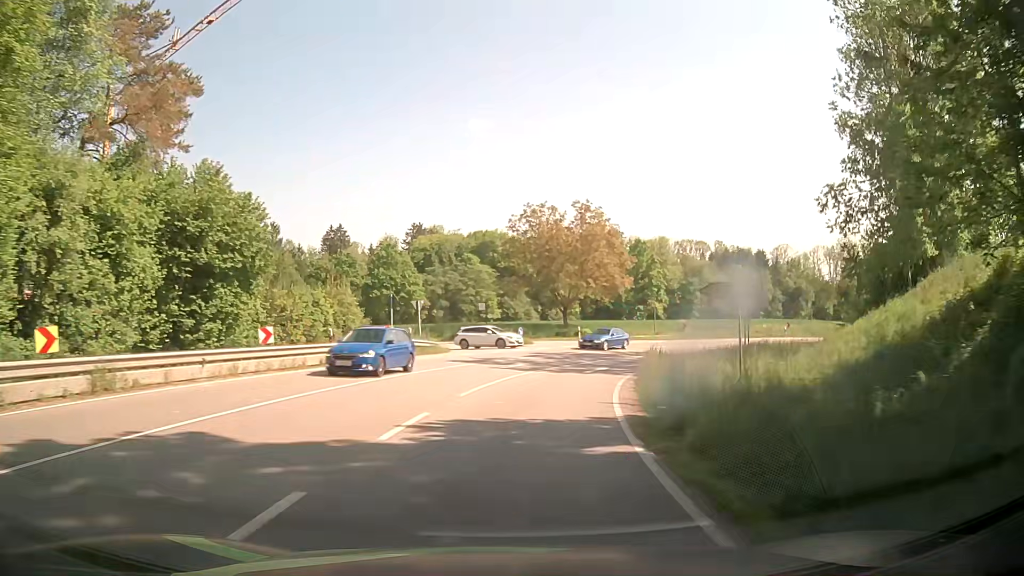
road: secondary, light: Day
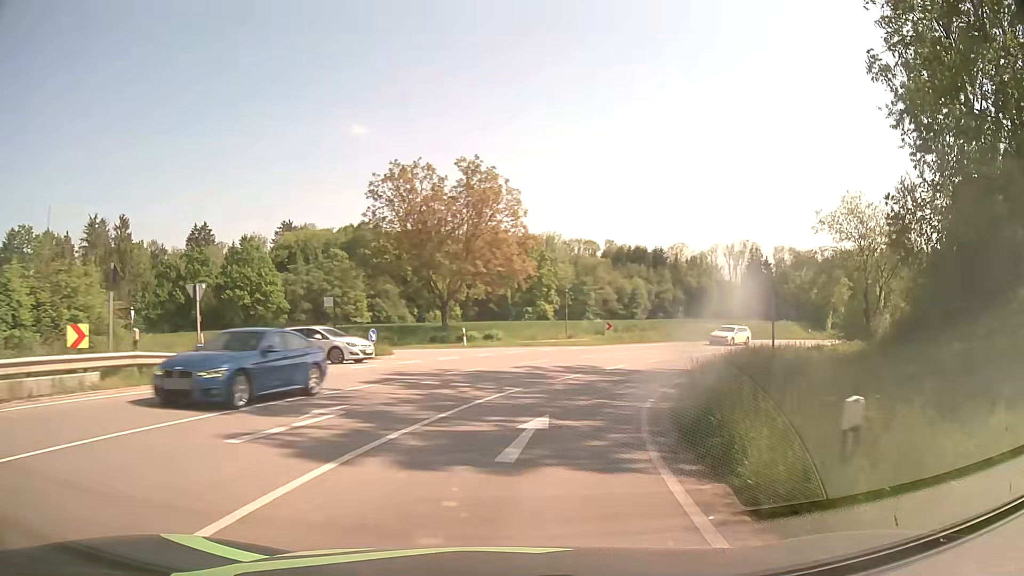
(+1.3, +16.9) m; +10°
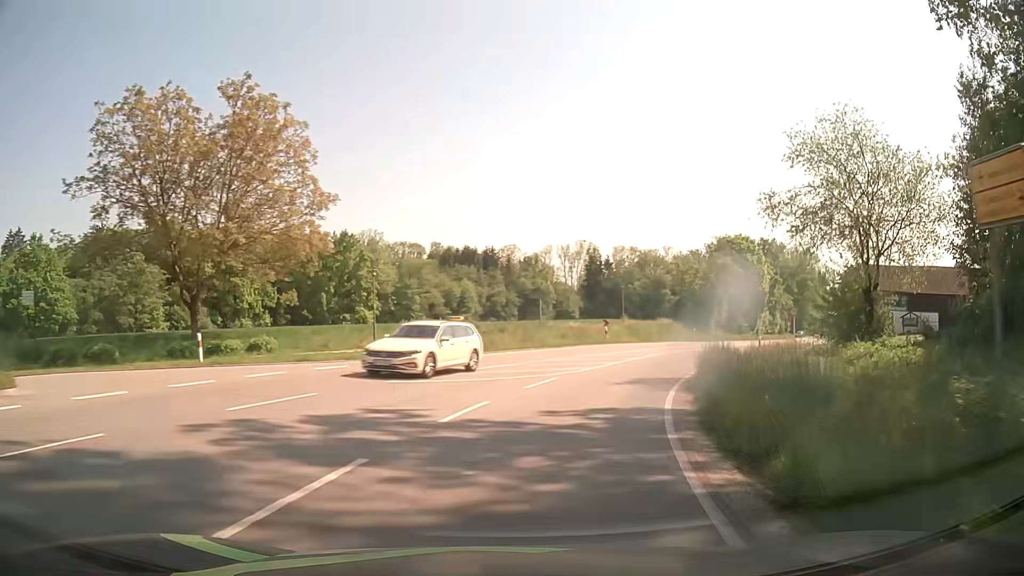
(+1.9, +16.0) m; +15°
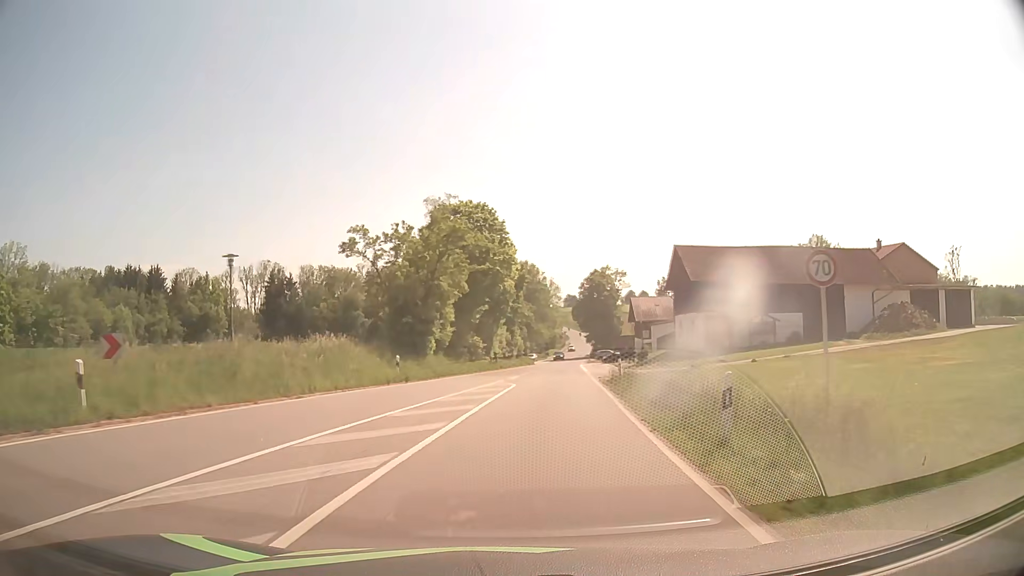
(+8.4, +31.8) m; +27°
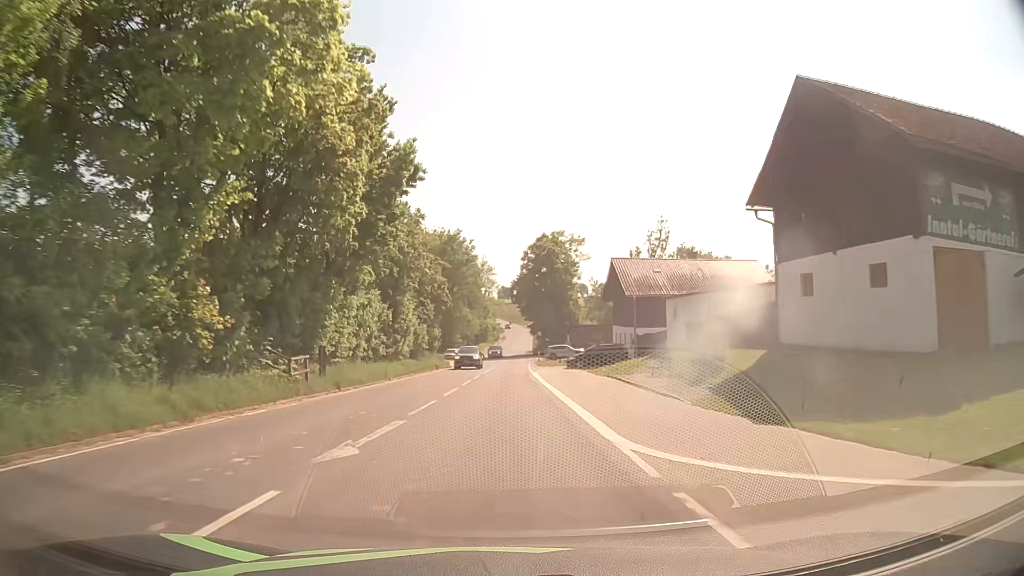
(+2.6, +37.2) m; +5°
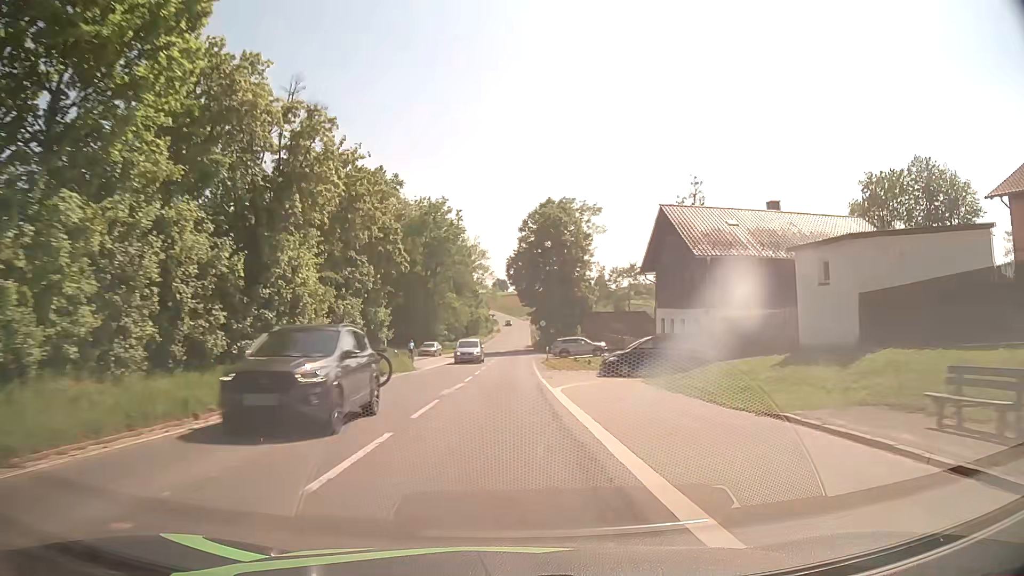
(+0.2, +19.8) m; +1°
(0, +10) (0, +20) (0, +30) (0, +40) (0, +50) (0, +60) (+1, +70) (+1, +80) (+1, +90) (+1, +100) m
